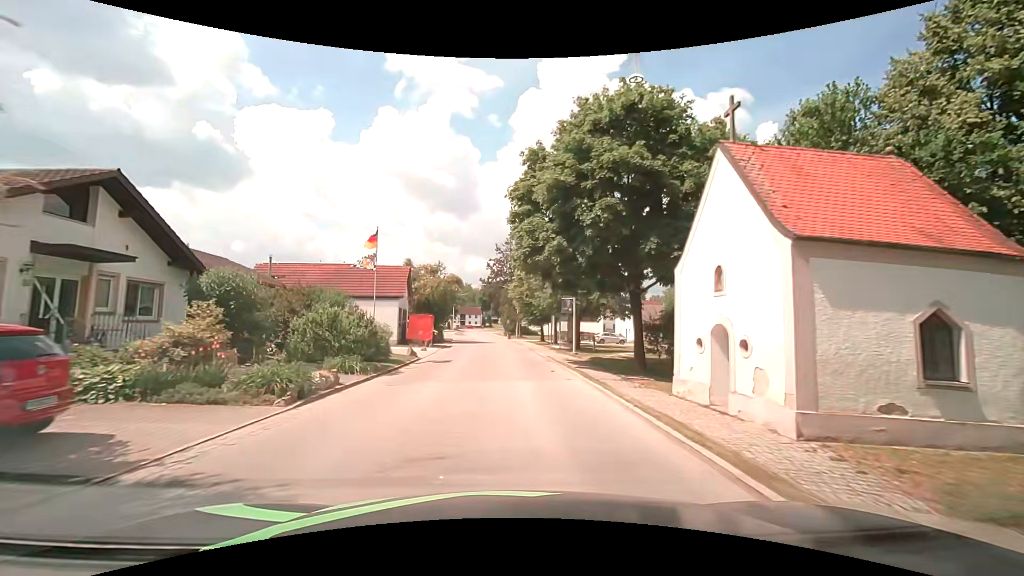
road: tertiary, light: Day
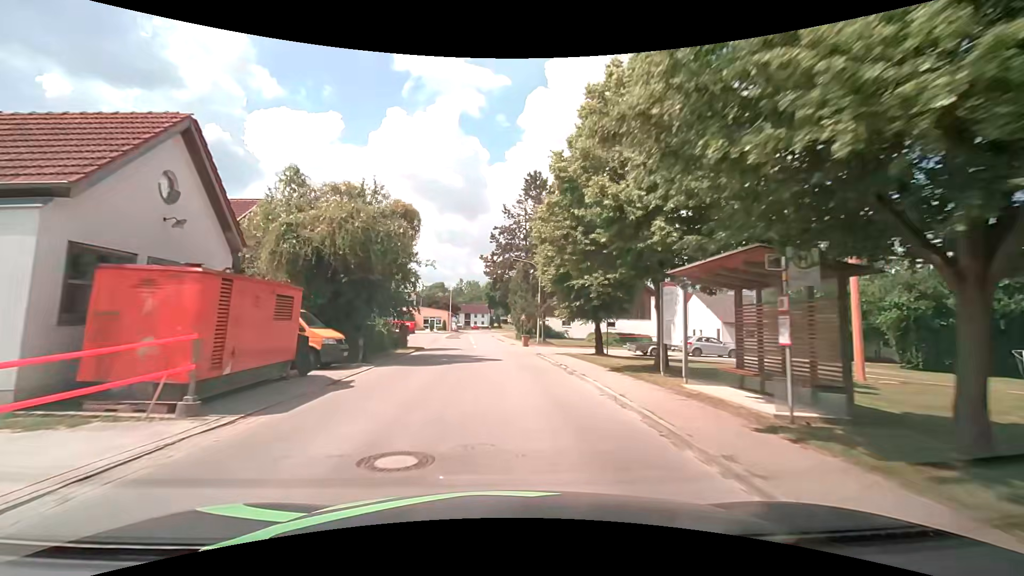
(-0.4, +28.1) m; -1°
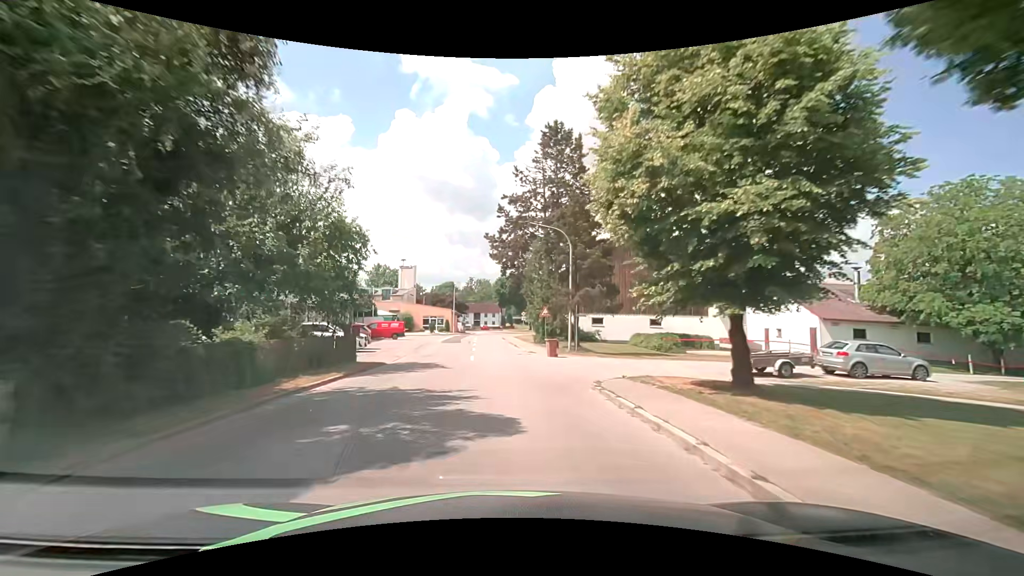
(-0.2, +14.3) m; -2°
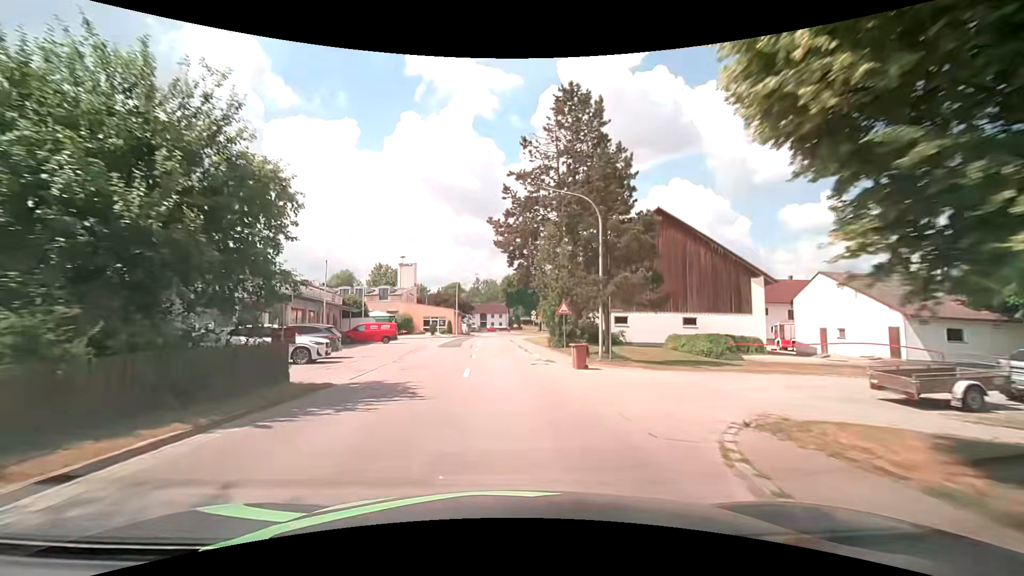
(0.0, +7.2) m; -1°
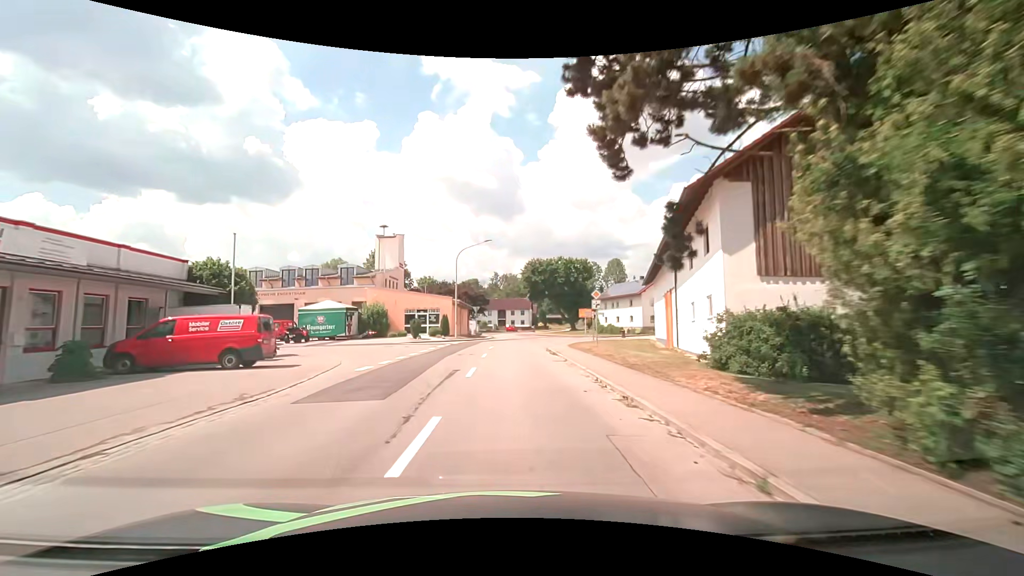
(-0.6, +28.3) m; -2°
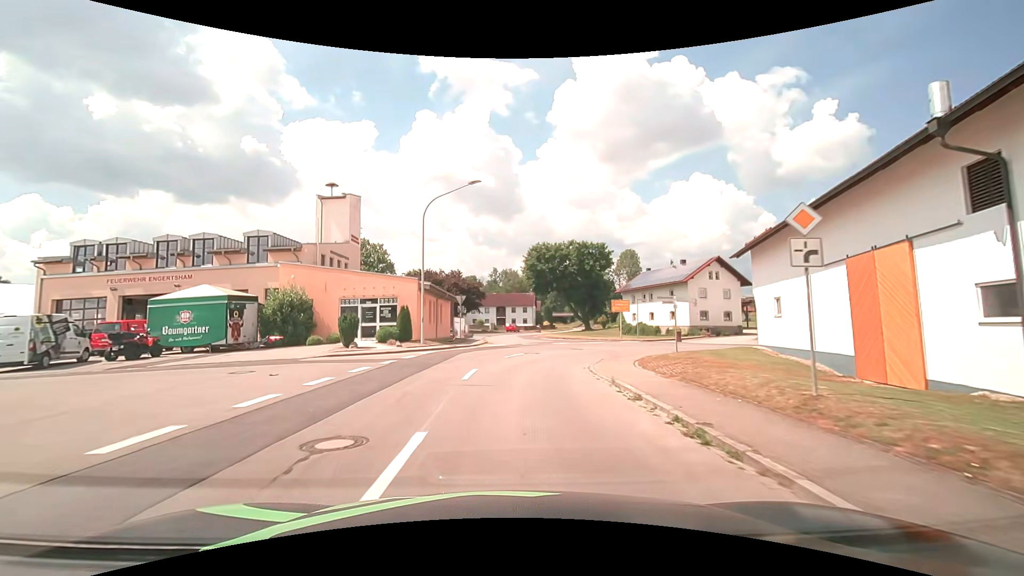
(0.0, +19.0) m; +1°
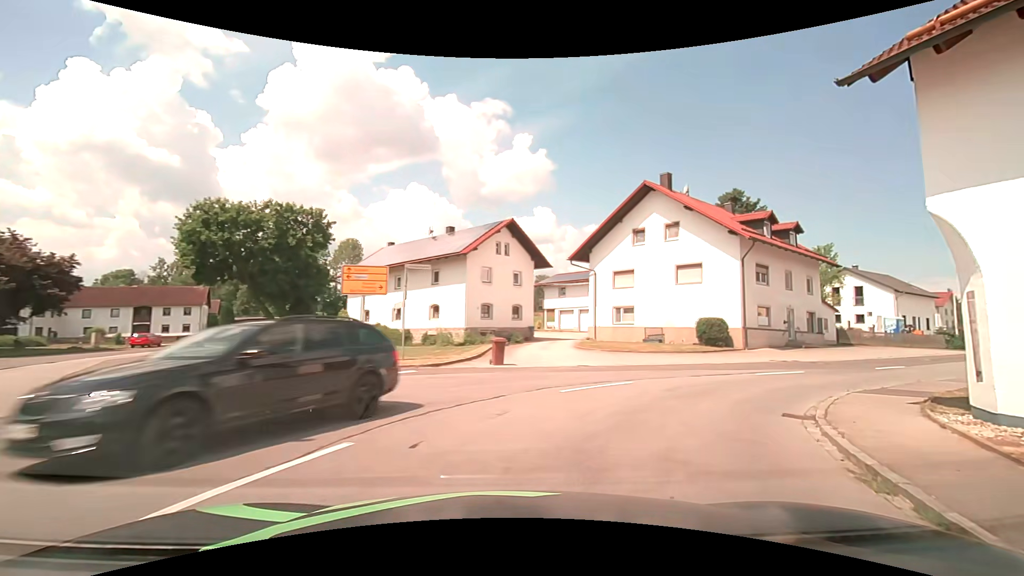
(+3.3, +25.4) m; +31°
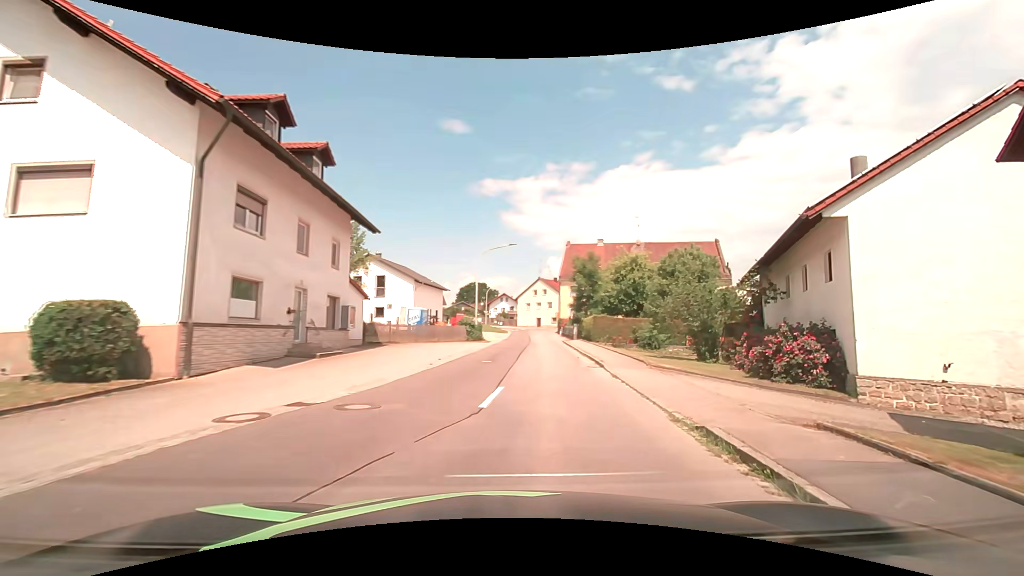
(+7.6, +16.2) m; +51°
